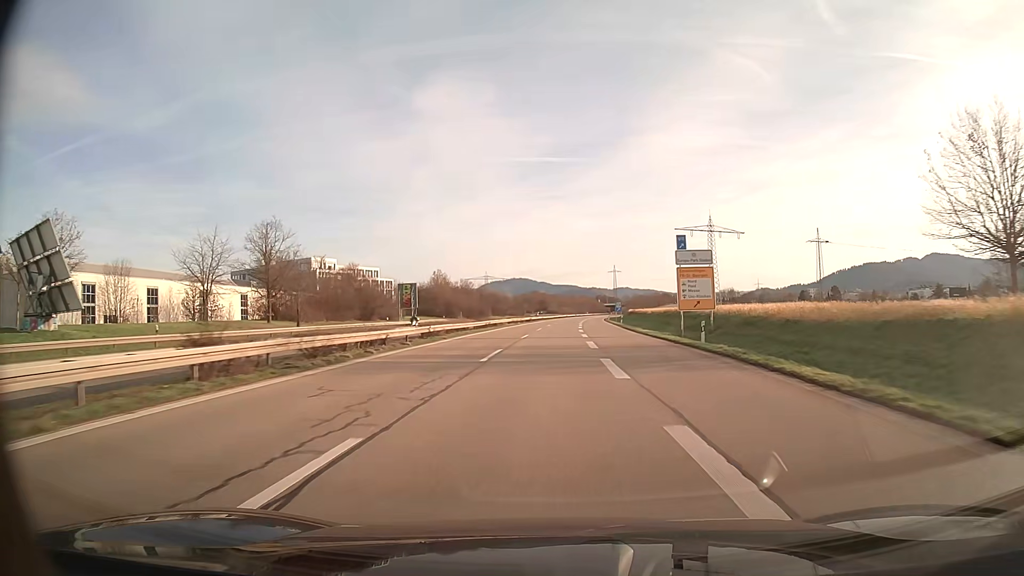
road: trunk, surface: asphalt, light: Day
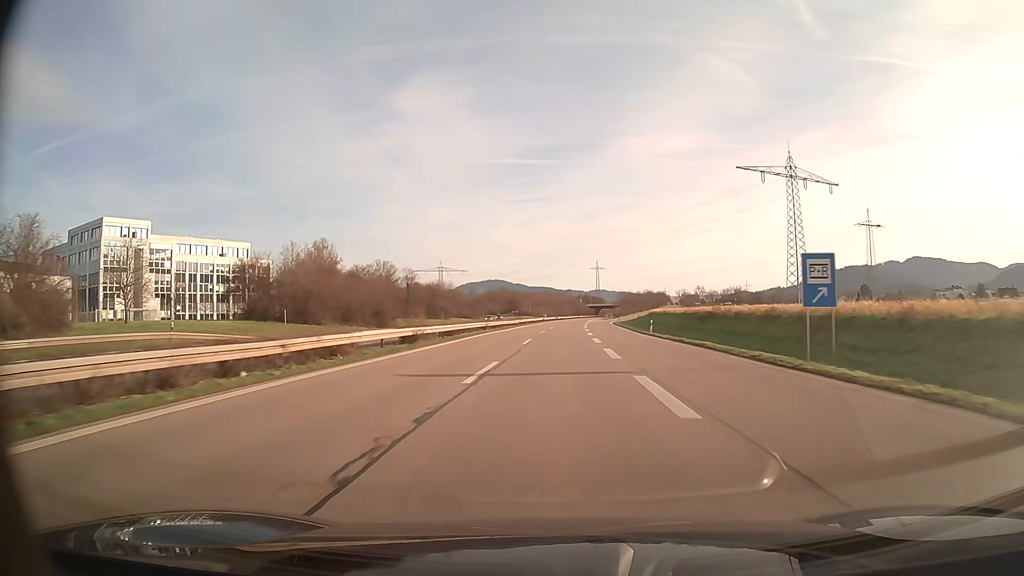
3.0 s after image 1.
(+1.2, +78.4) m; +2°
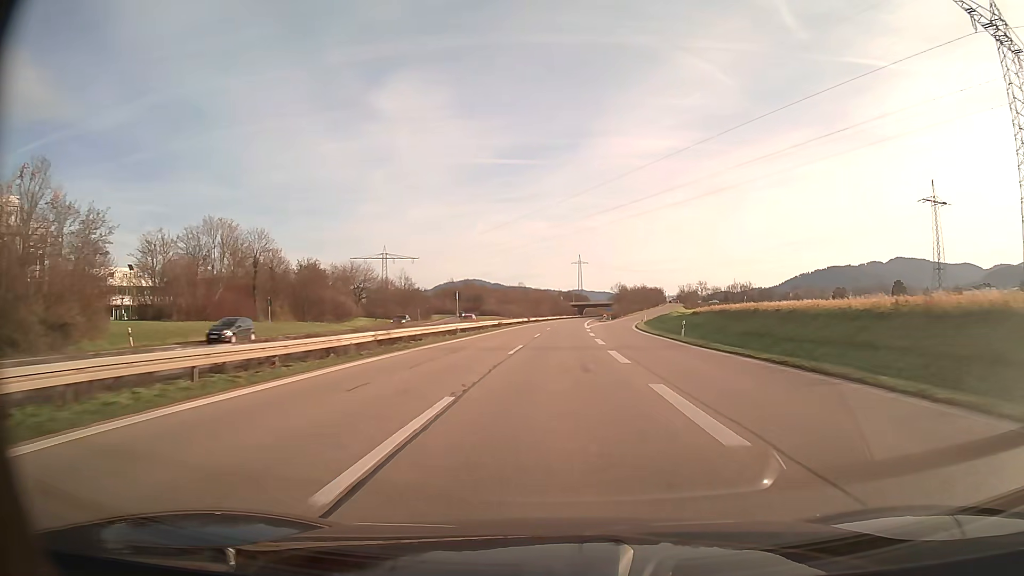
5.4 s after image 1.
(+1.1, +62.6) m; +2°
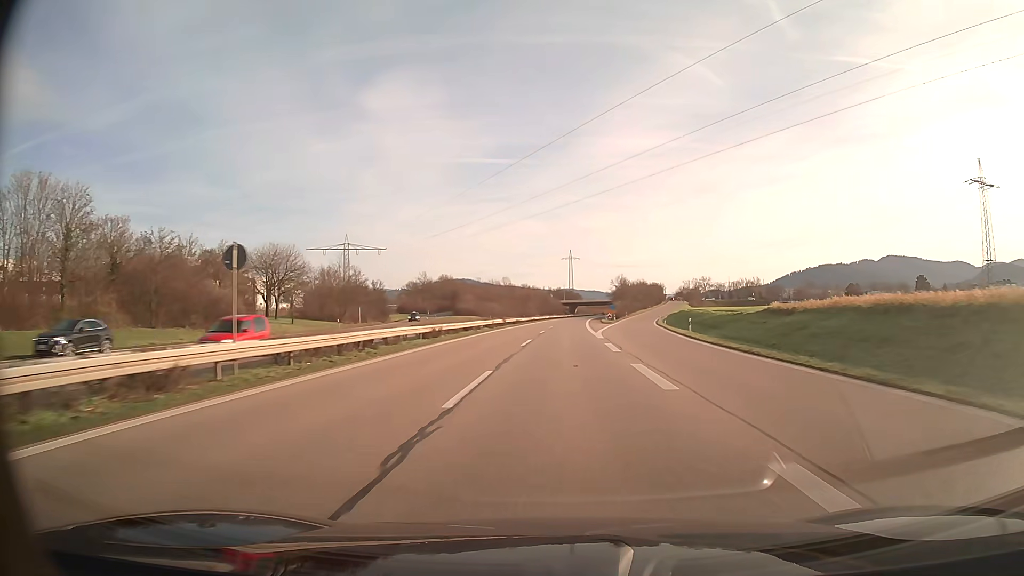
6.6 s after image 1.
(+0.3, +31.3) m; +1°
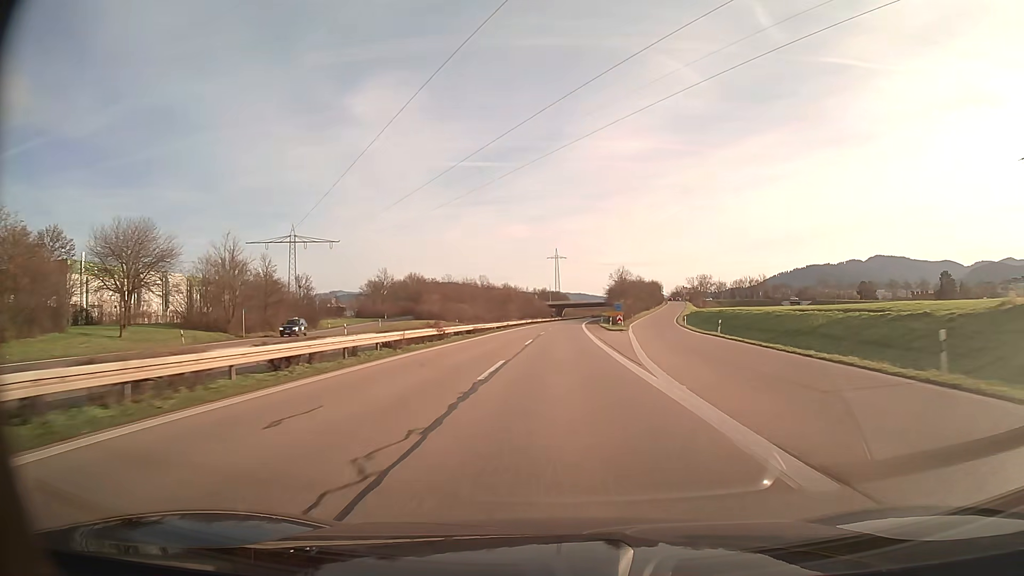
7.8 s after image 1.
(+0.3, +31.3) m; +1°
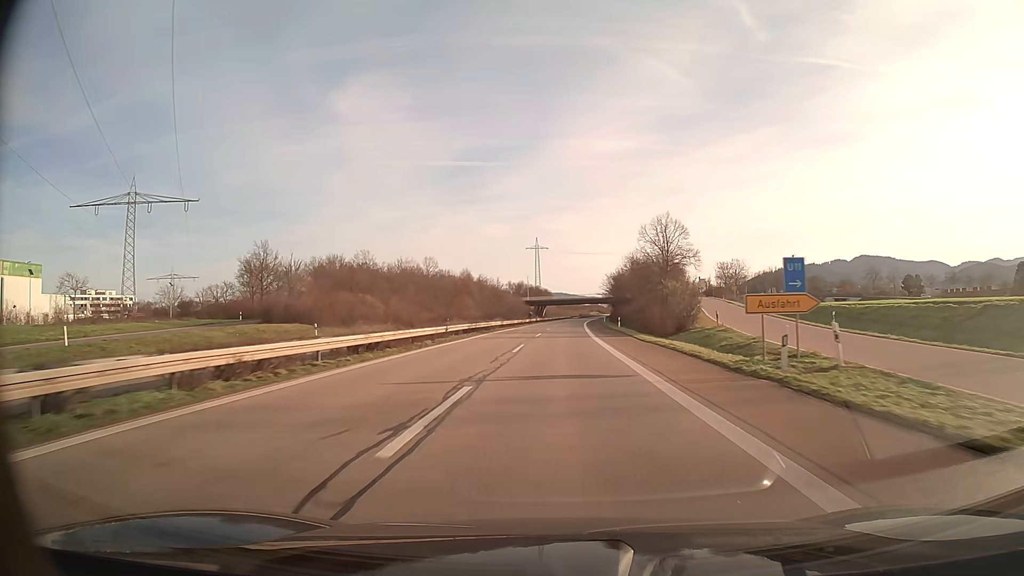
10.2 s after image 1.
(+0.9, +62.6) m; +2°
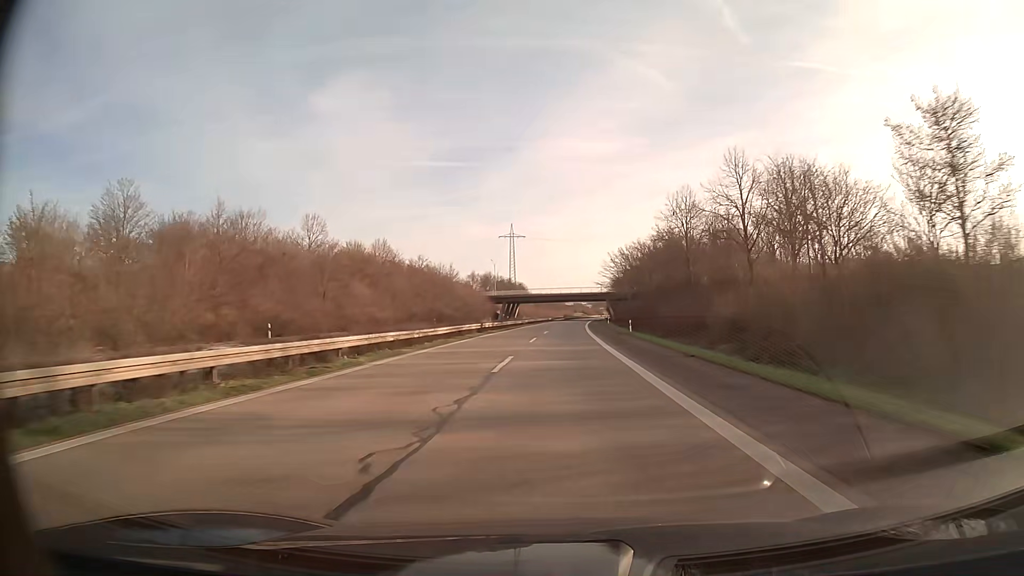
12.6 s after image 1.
(+0.9, +62.6) m; +2°
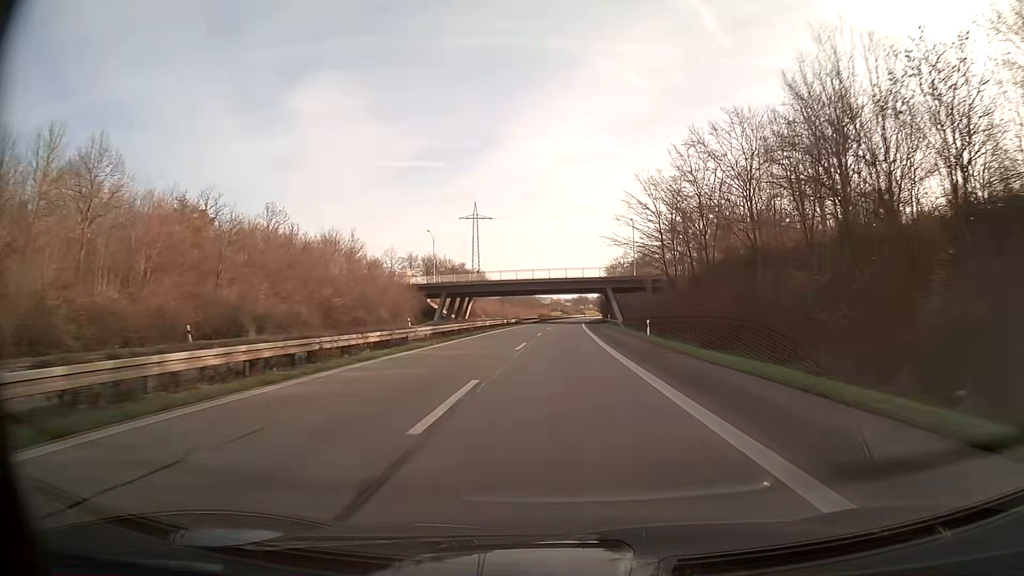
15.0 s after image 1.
(+1.1, +62.6) m; +2°
(0, +10) (0, +20) (0, +30) (0, +40) (+1, +50) (+1, +60) (+1, +70) (+2, +80) (+2, +90) (+3, +100) m
